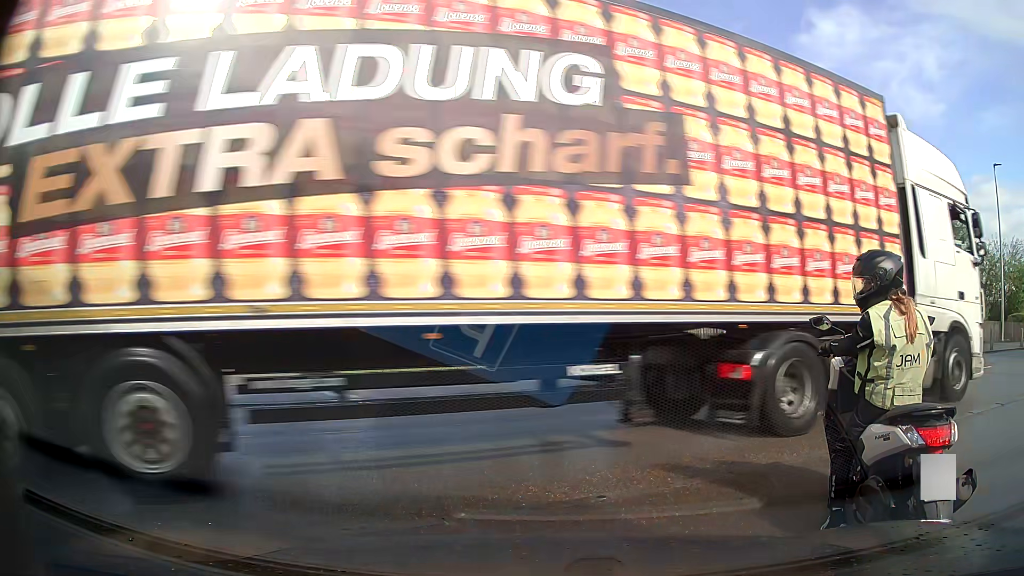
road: service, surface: asphalt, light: Day
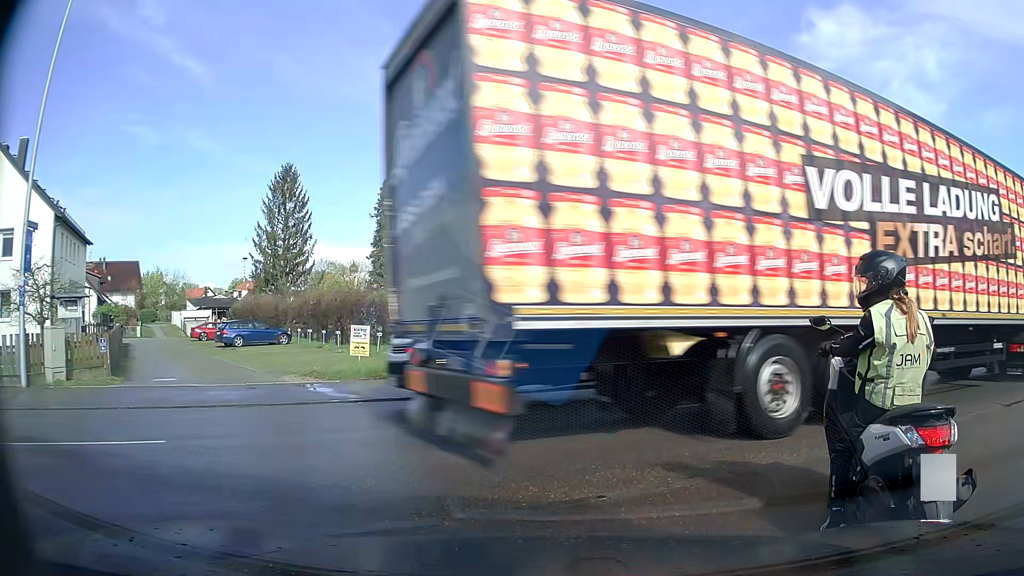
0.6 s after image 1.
(0.0, 0.0) m; 0°
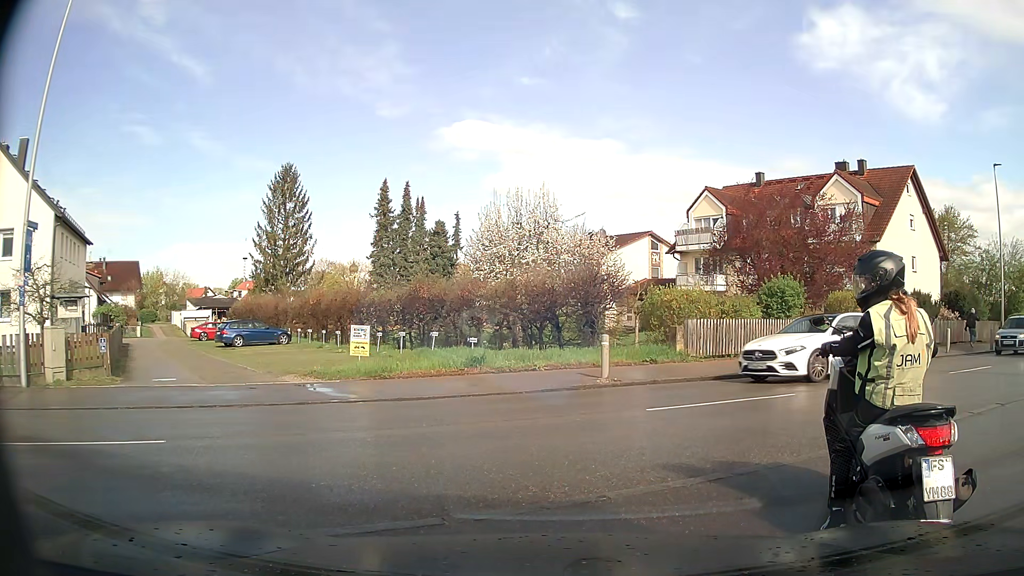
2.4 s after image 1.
(0.0, 0.0) m; 0°
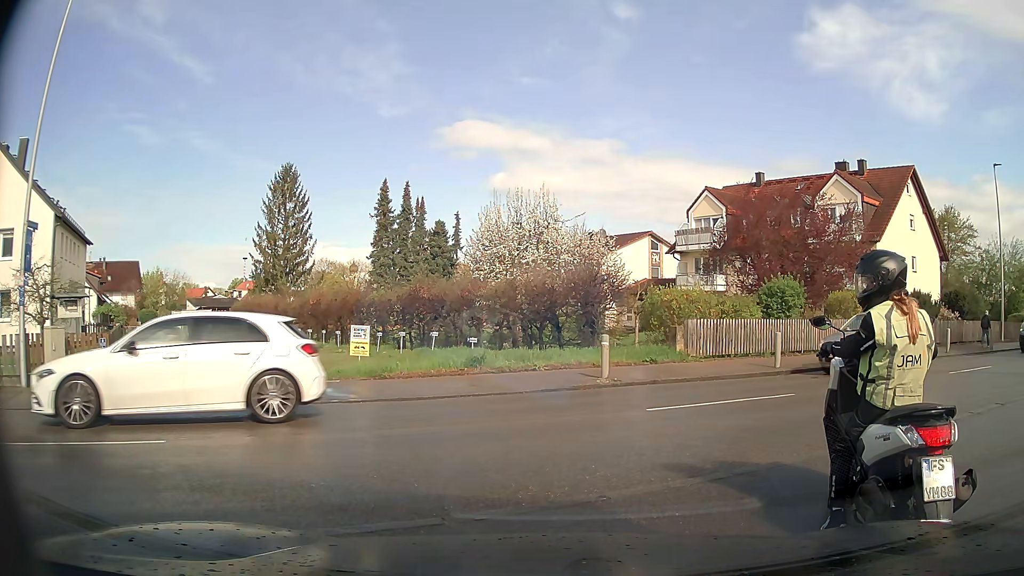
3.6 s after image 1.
(0.0, 0.0) m; 0°
